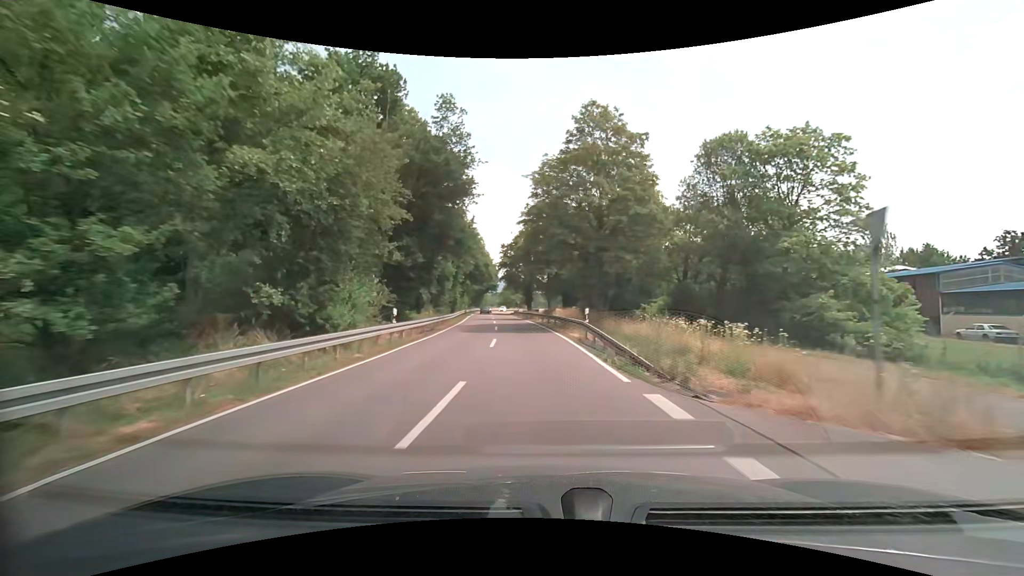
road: secondary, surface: asphalt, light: Day
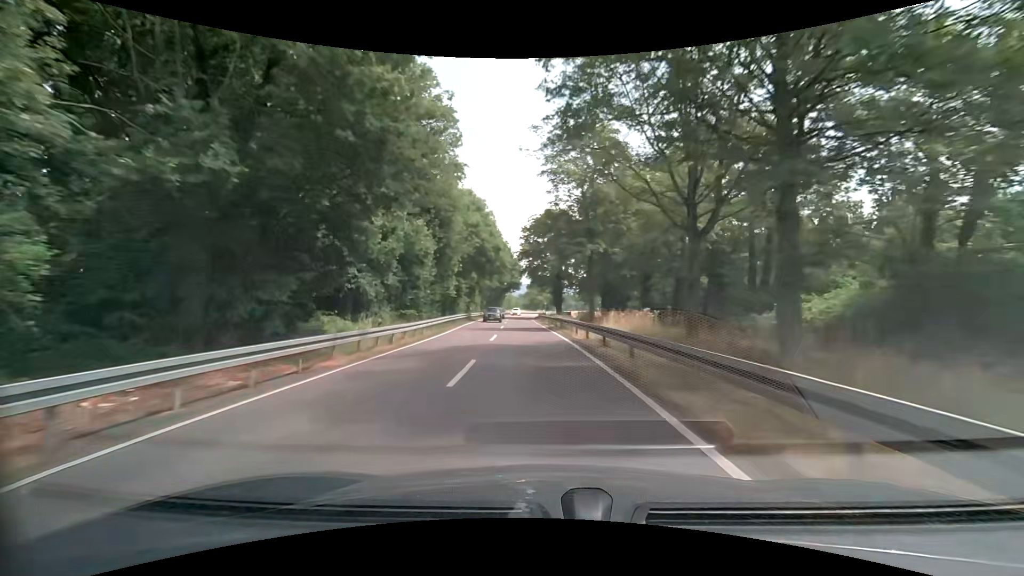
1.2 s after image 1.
(-0.6, +20.4) m; -4°
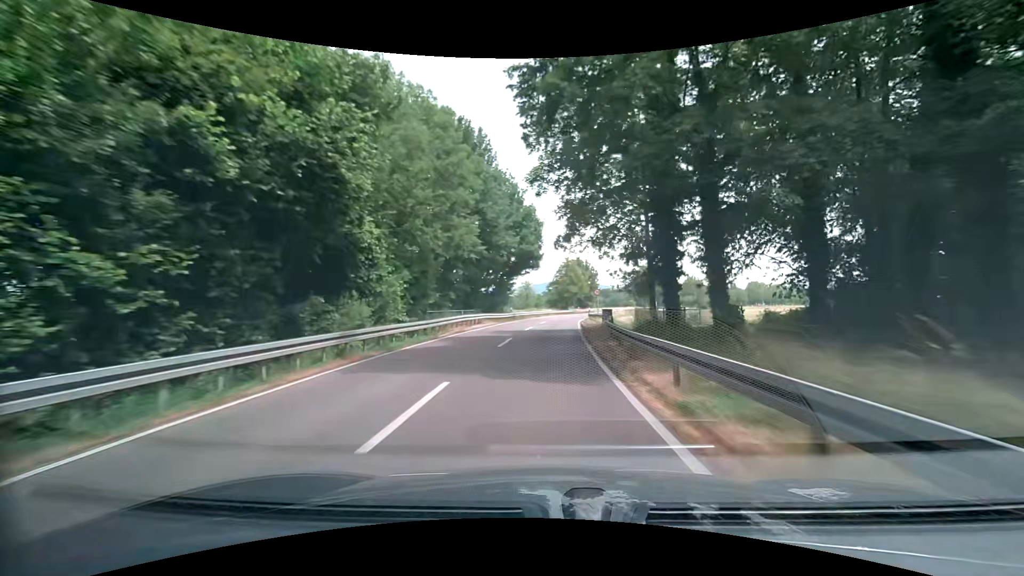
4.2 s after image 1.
(-2.1, +52.1) m; -3°
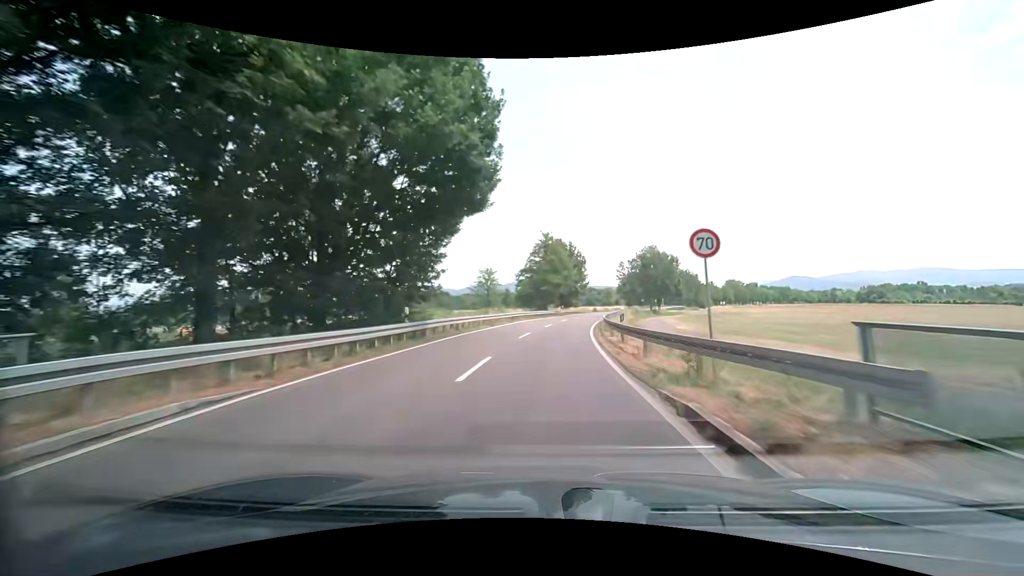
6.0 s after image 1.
(+0.5, +31.8) m; +2°
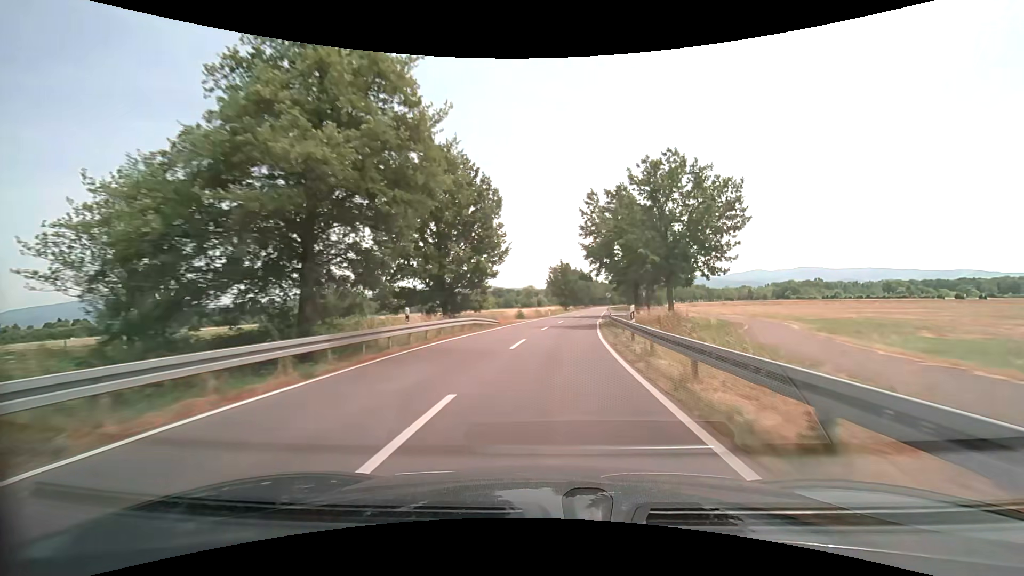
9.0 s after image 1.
(+4.5, +53.2) m; +10°
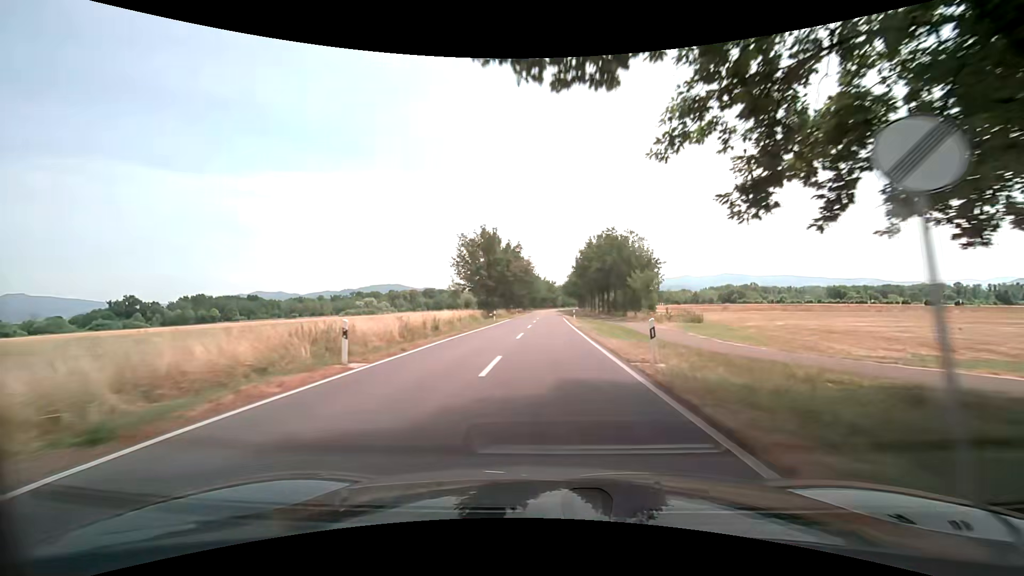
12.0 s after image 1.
(+3.9, +53.5) m; +7°
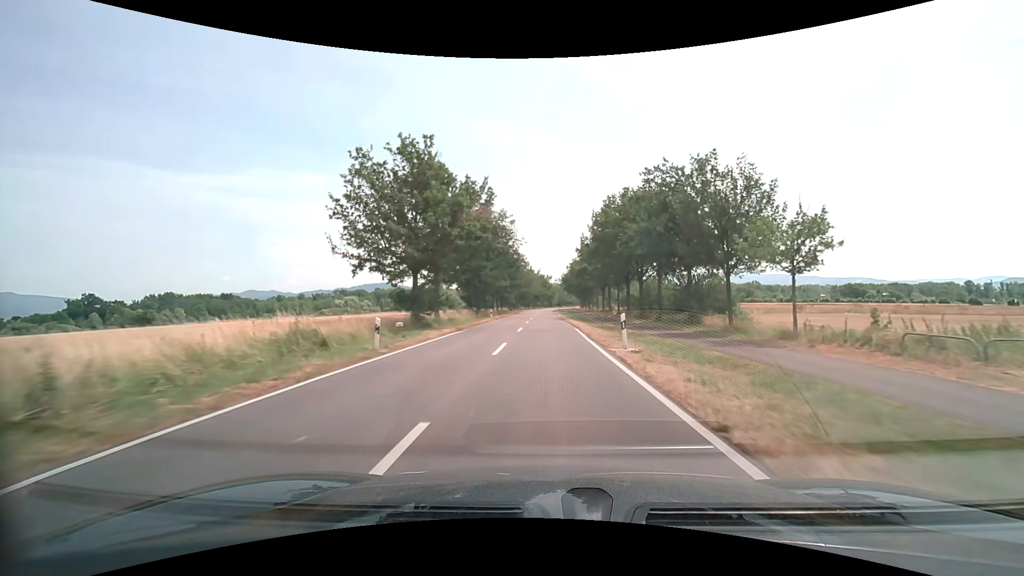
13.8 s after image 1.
(+0.2, +32.2) m; +1°
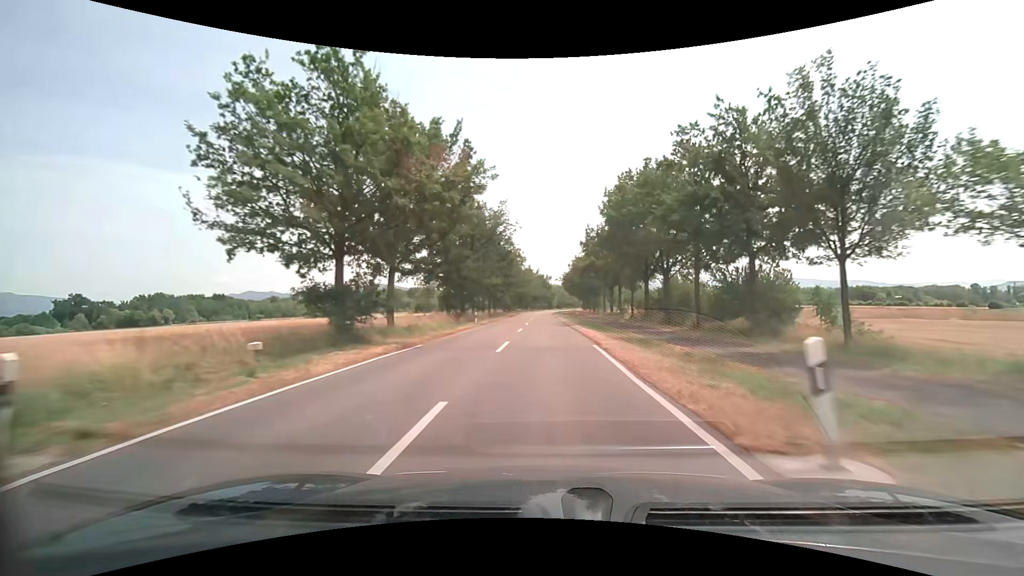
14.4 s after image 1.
(0.0, +10.7) m; 0°
(0, +10) (0, +20) (0, +30) (0, +40) (0, +50) (0, +60) (0, +70) (0, +80) (0, +90) (0, +100) m
